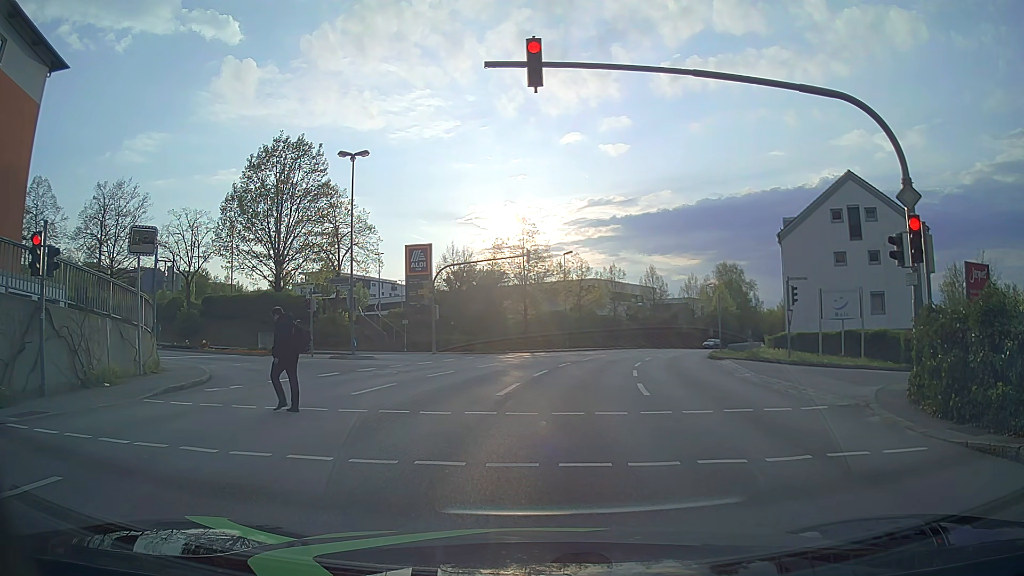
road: tertiary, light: Day
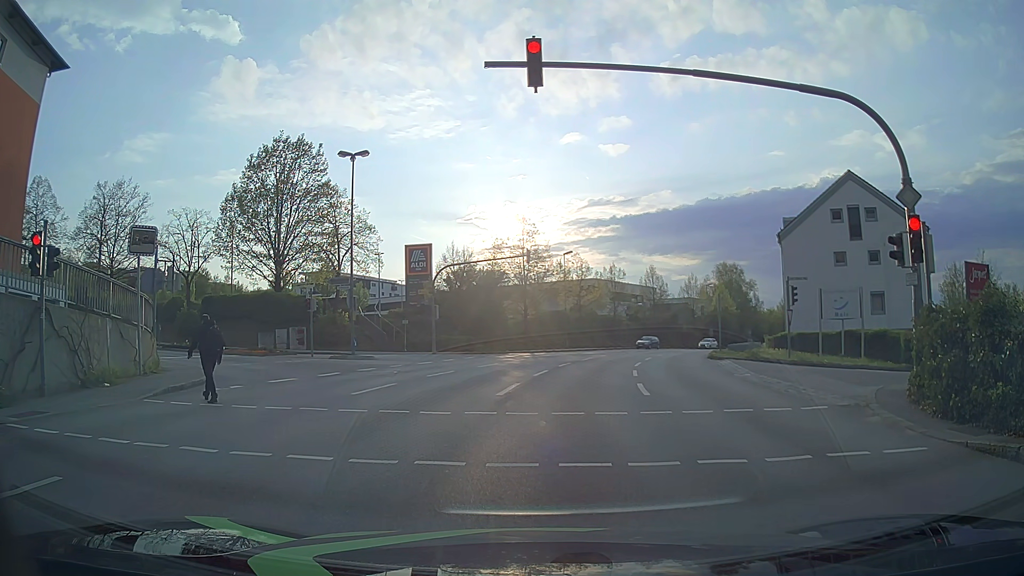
(0.0, 0.0) m; 0°
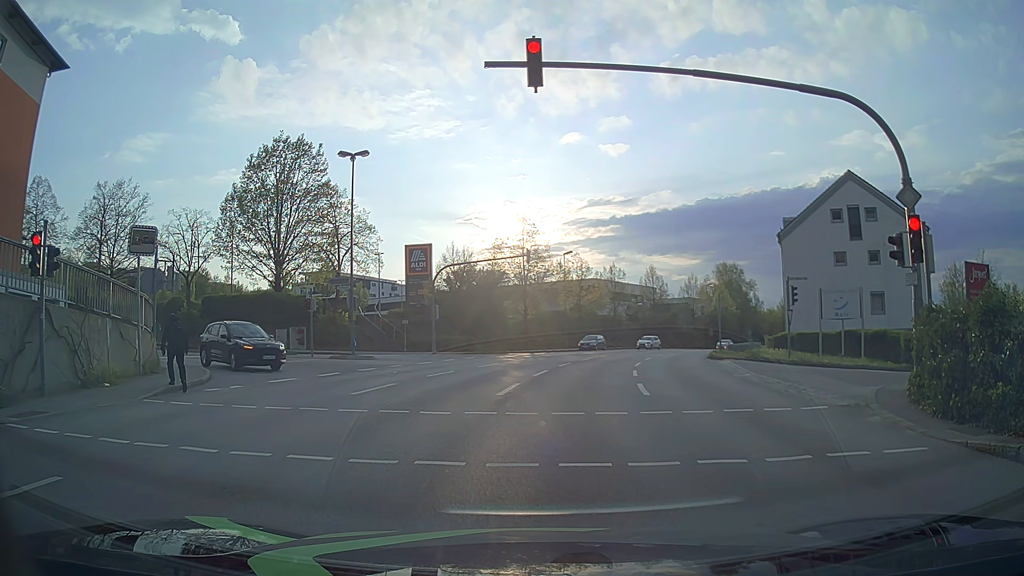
(0.0, 0.0) m; 0°
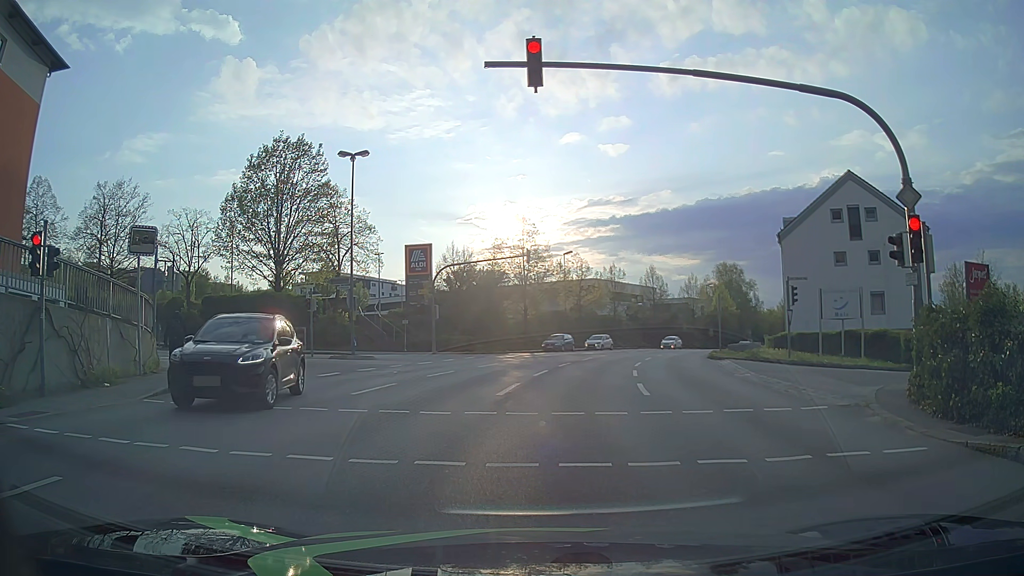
(0.0, 0.0) m; 0°
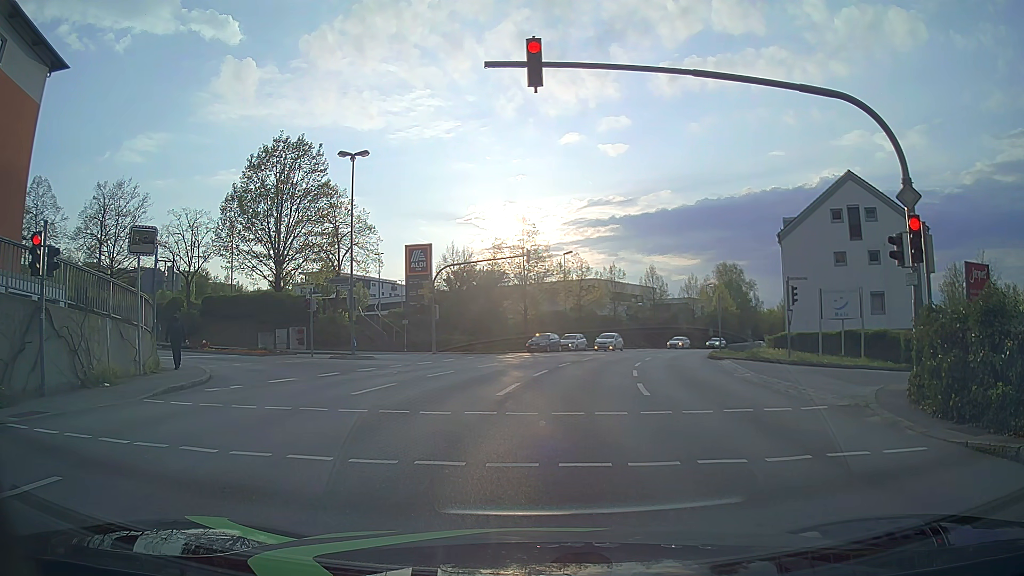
(0.0, 0.0) m; 0°
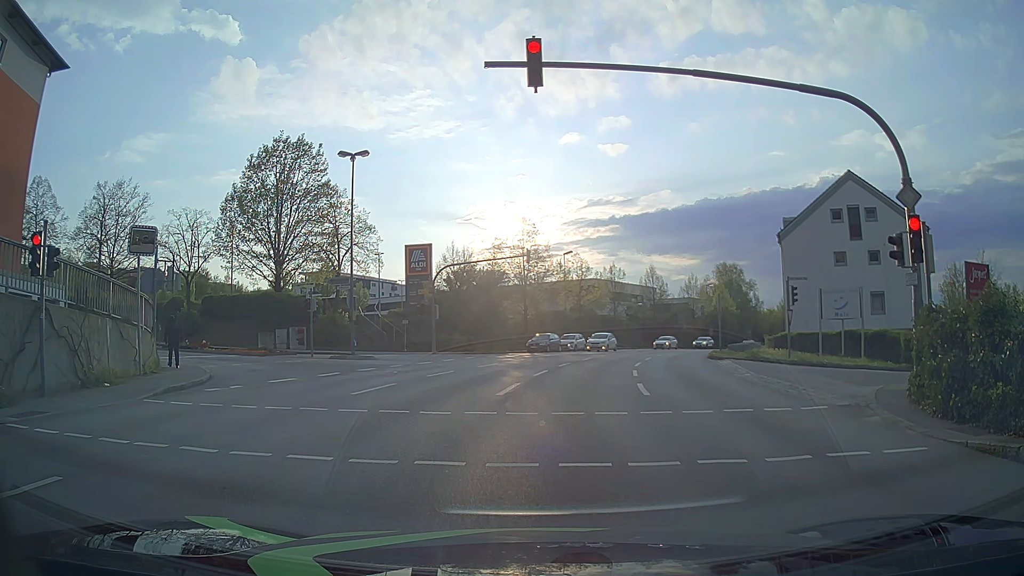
(0.0, 0.0) m; 0°
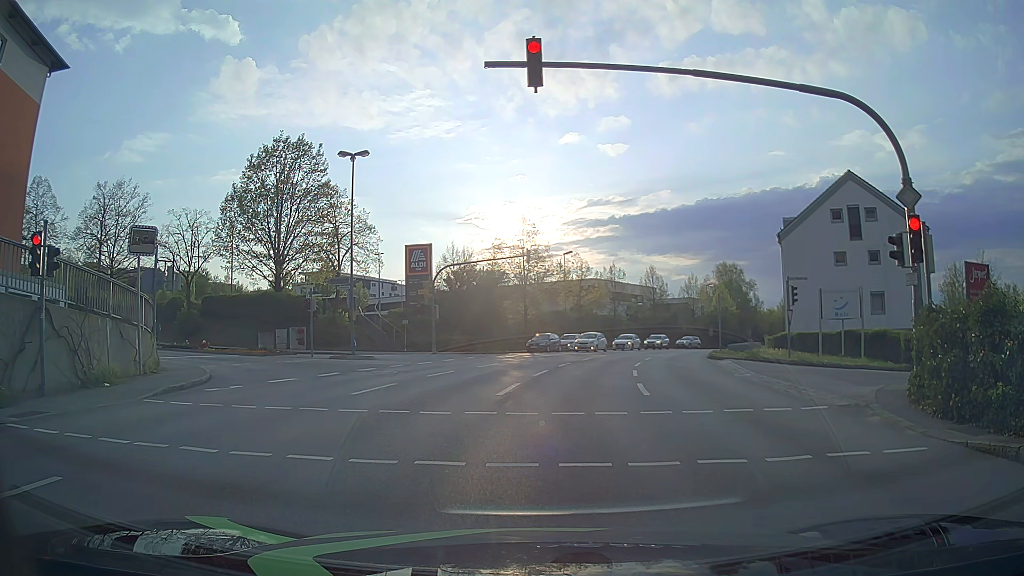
(0.0, 0.0) m; 0°
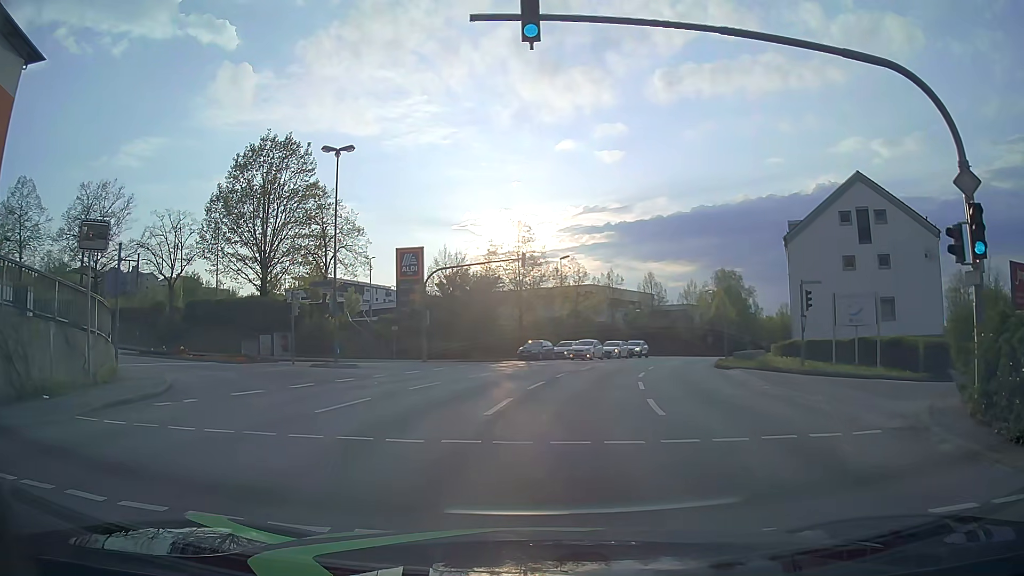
(0.0, +2.5) m; +1°
(0, +10) (+1, +20) (+2, +30) (+5, +40) (+8, +49) (+12, +58) (+16, +67) (+20, +76) (+25, +85) (+30, +94) m
